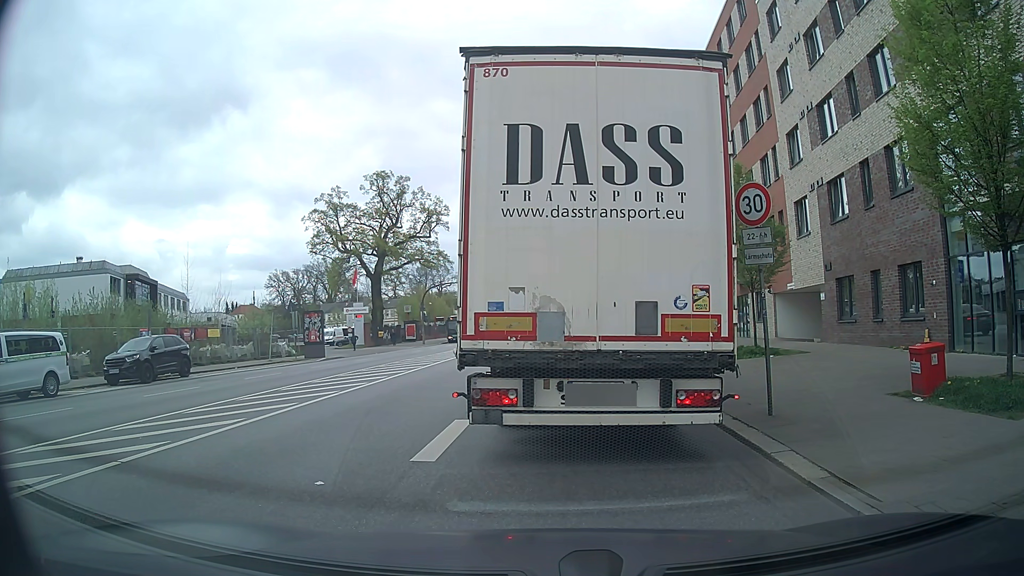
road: secondary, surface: asphalt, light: Day
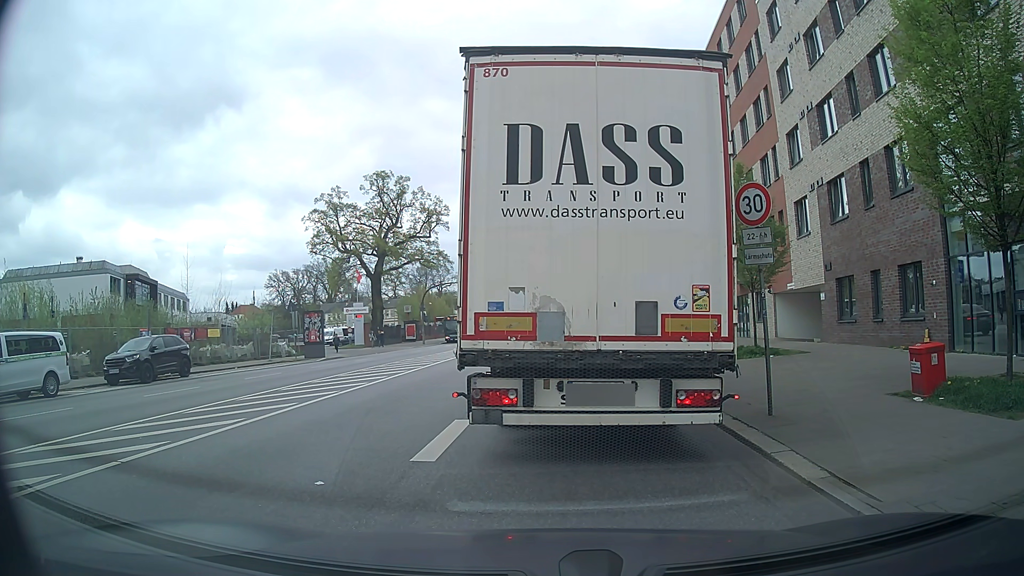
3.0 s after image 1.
(0.0, 0.0) m; 0°
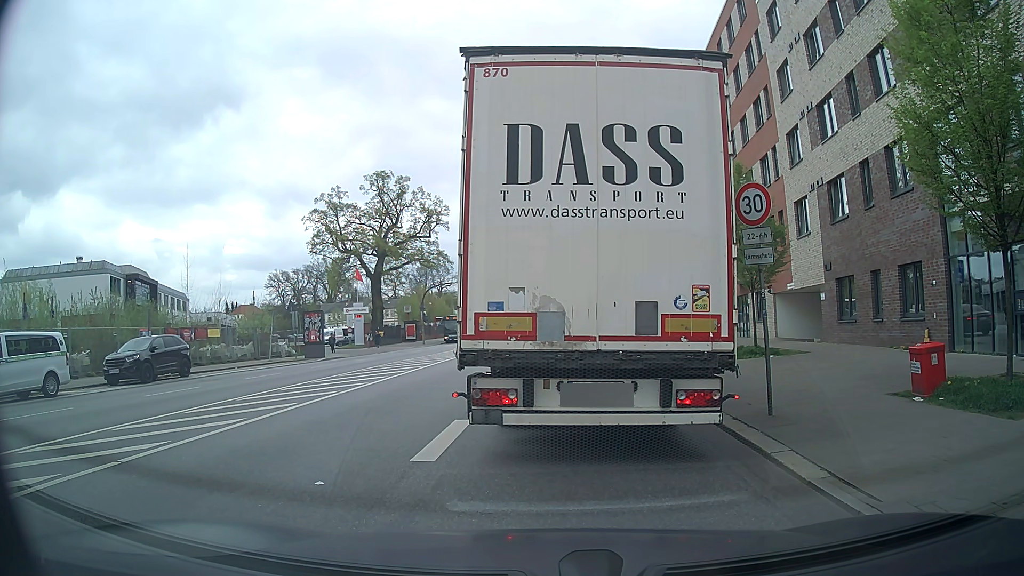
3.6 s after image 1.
(0.0, 0.0) m; 0°
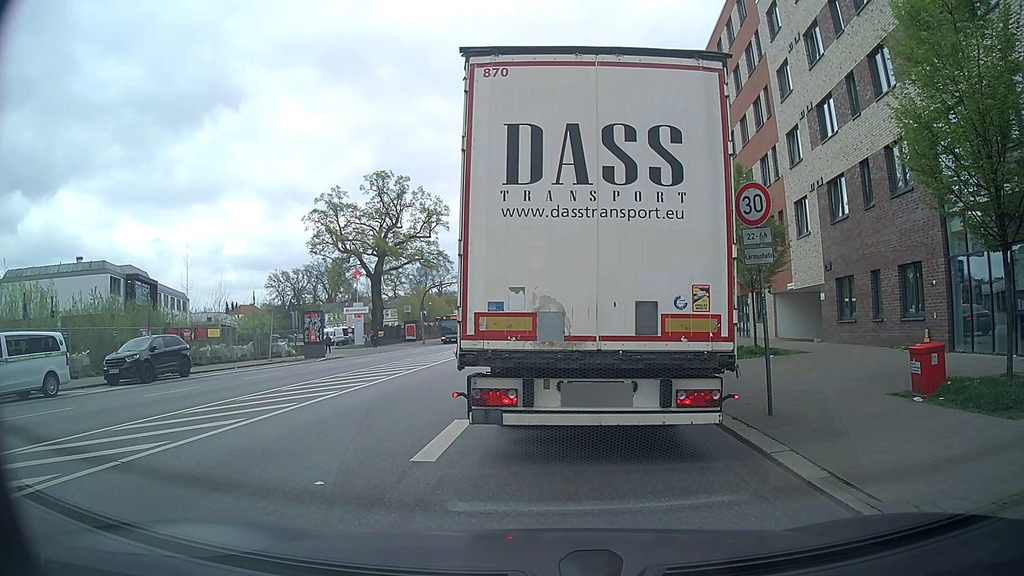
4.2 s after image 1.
(0.0, 0.0) m; 0°
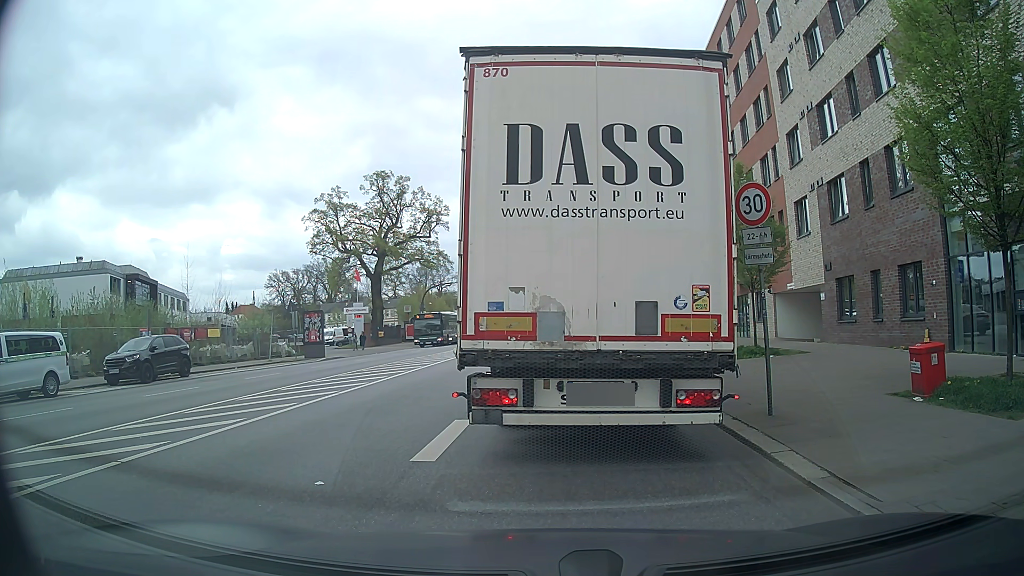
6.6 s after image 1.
(0.0, 0.0) m; 0°
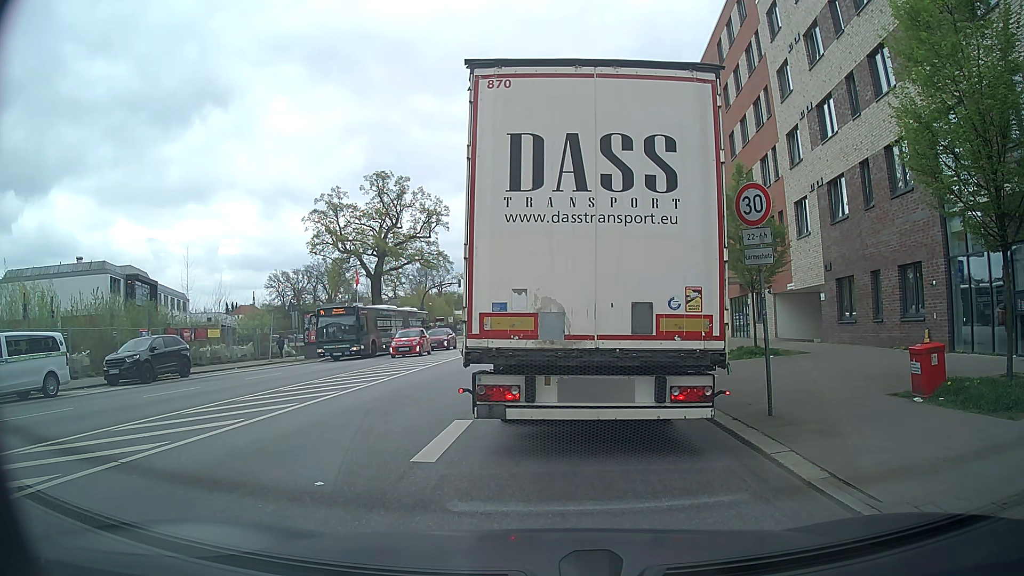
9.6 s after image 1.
(0.0, 0.0) m; 0°
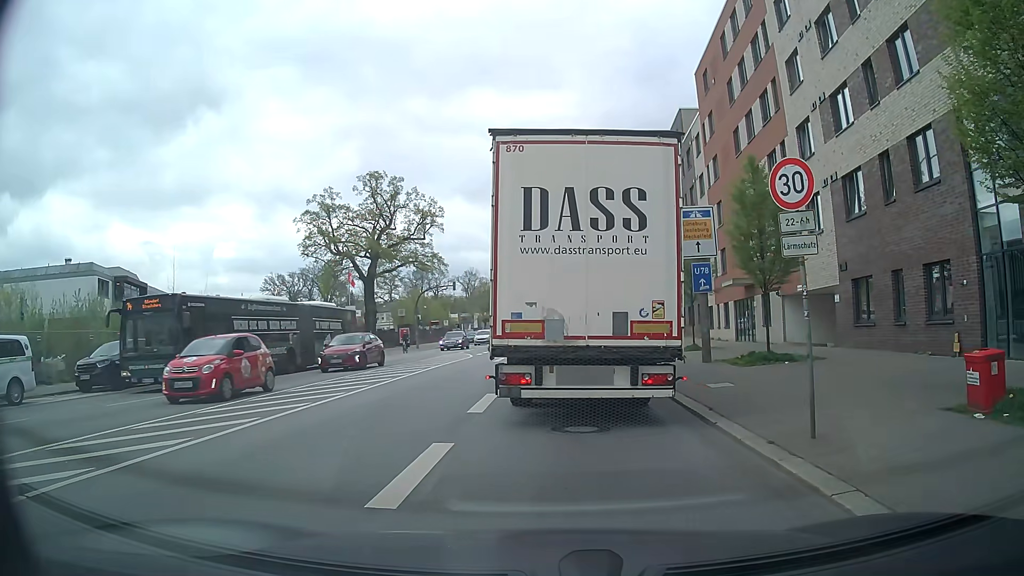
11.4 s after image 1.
(0.0, +1.8) m; +3°
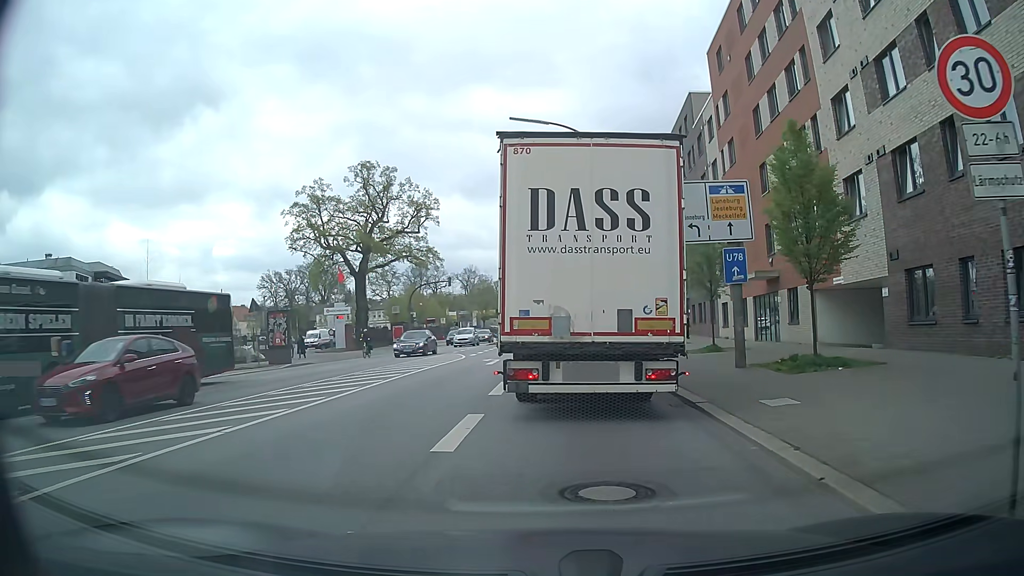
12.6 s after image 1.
(0.0, +3.9) m; 0°
(-1, +10) (-2, +20) (-3, +30) (-3, +40) (-3, +50) (-3, +60) (-3, +70) (-3, +80) (-3, +90) (-3, +100) m
